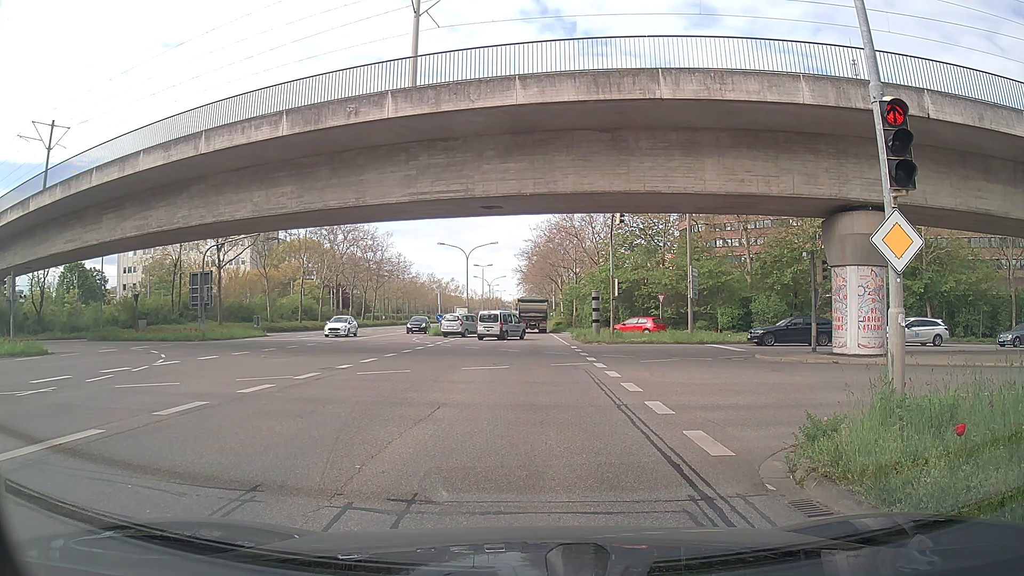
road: secondary_link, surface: asphalt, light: Day
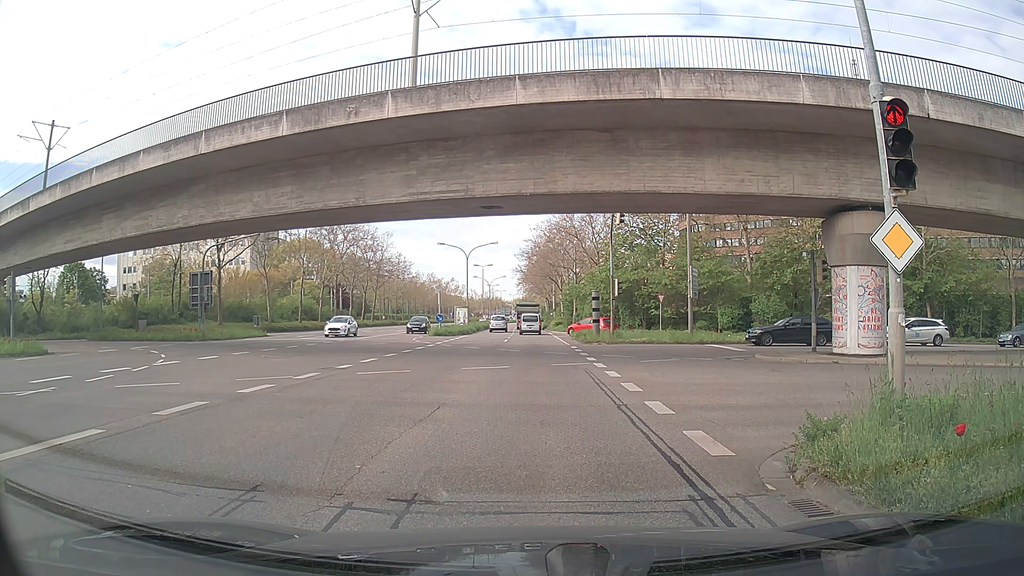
(0.0, 0.0) m; 0°
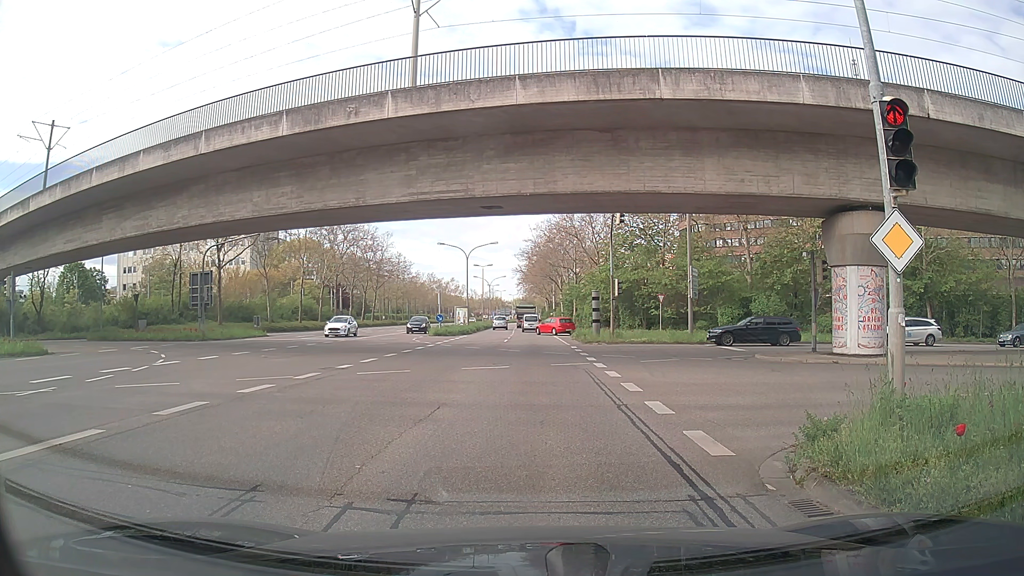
(0.0, 0.0) m; 0°
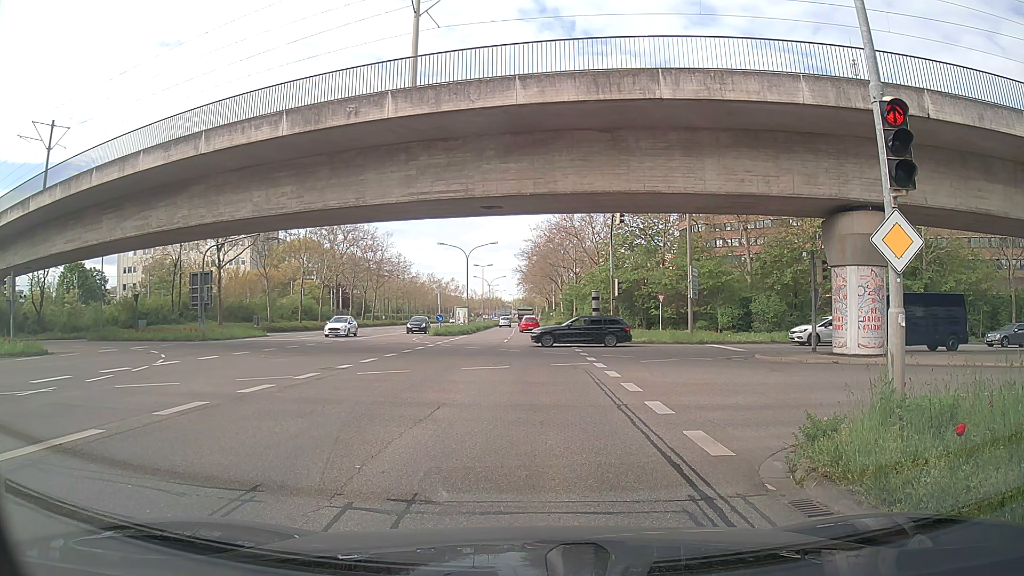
(0.0, 0.0) m; 0°
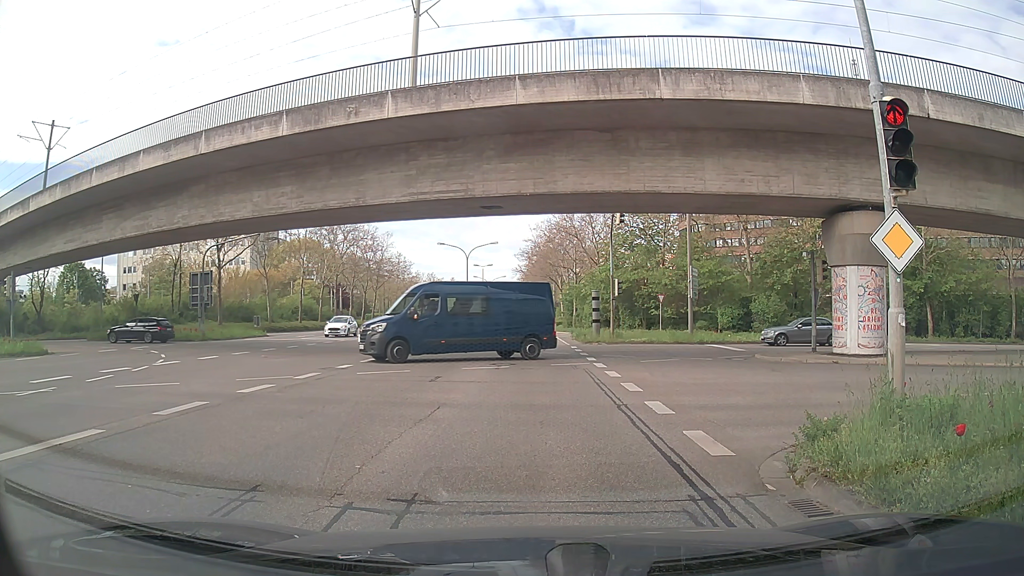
(0.0, 0.0) m; 0°
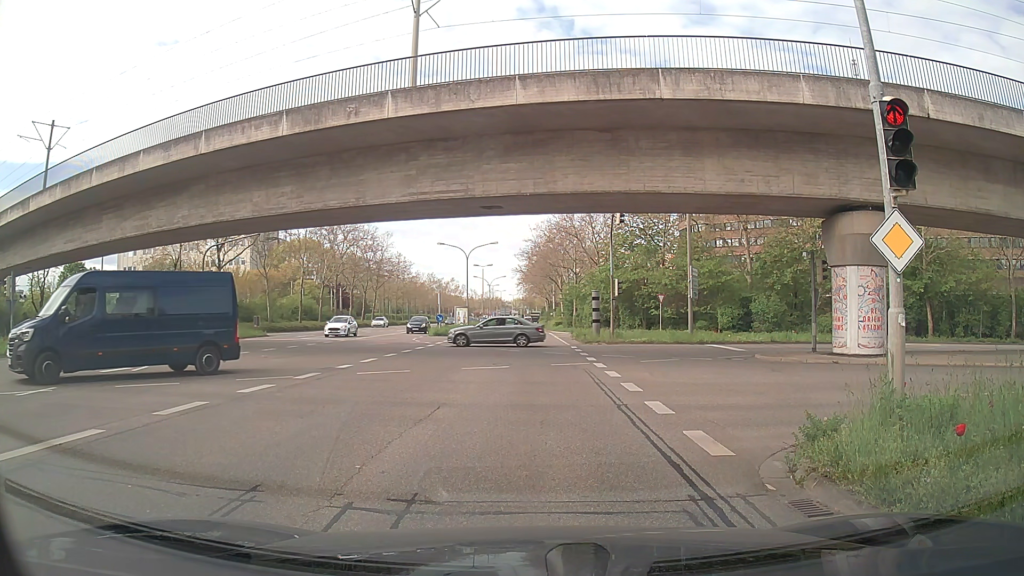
(0.0, 0.0) m; 0°
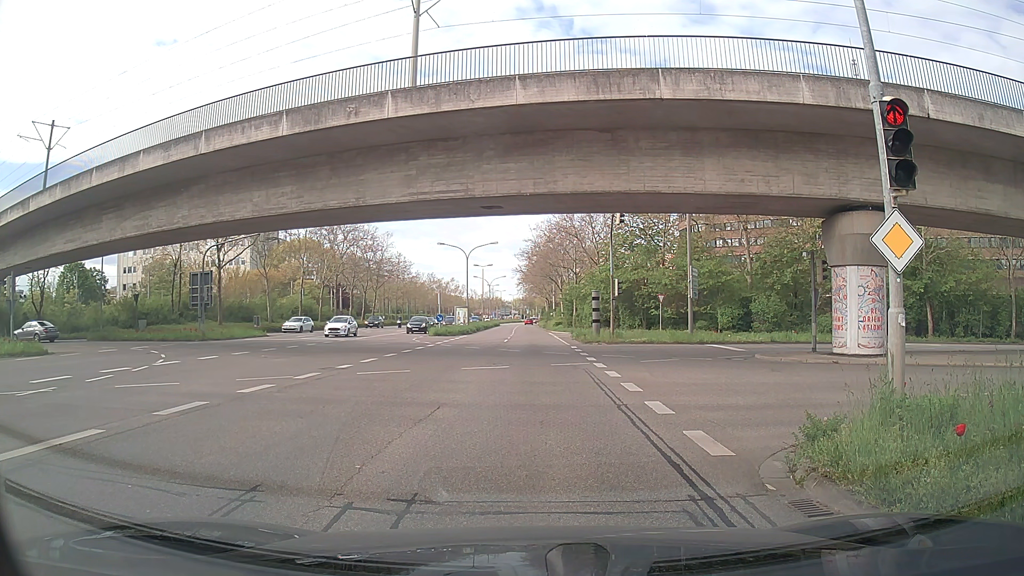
(0.0, 0.0) m; 0°
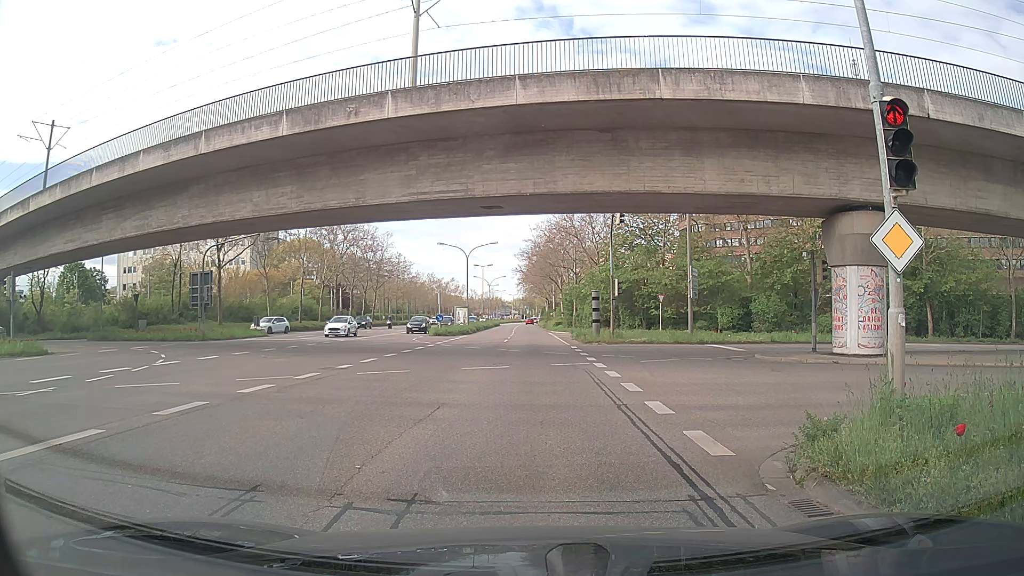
(0.0, 0.0) m; 0°
(0, +10) (+1, +20) (+1, +30) (+1, +40) (+1, +50) (+1, +60) (+1, +70) (+1, +80) (+1, +90) (+1, +100) m
